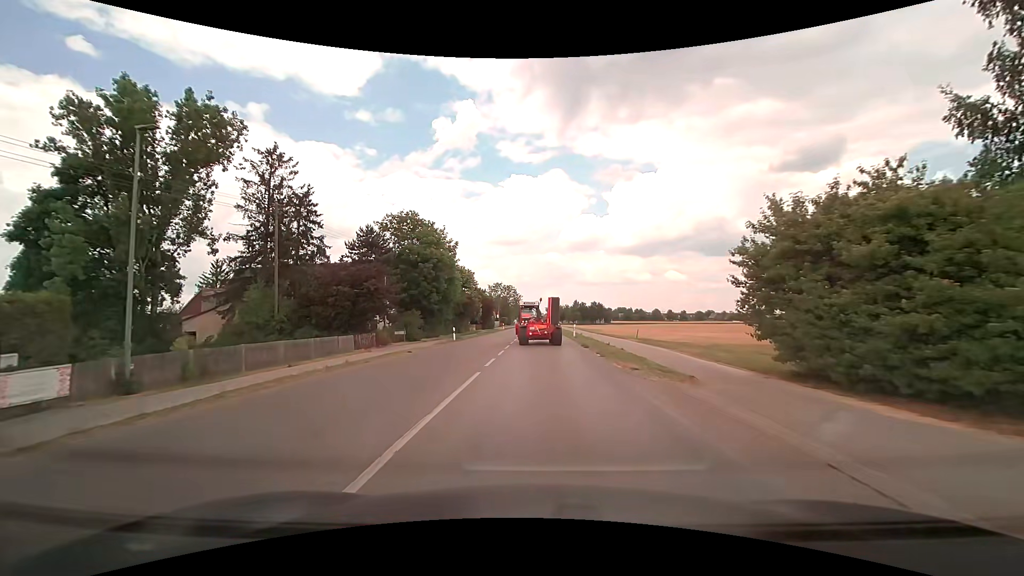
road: tertiary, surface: asphalt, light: Day
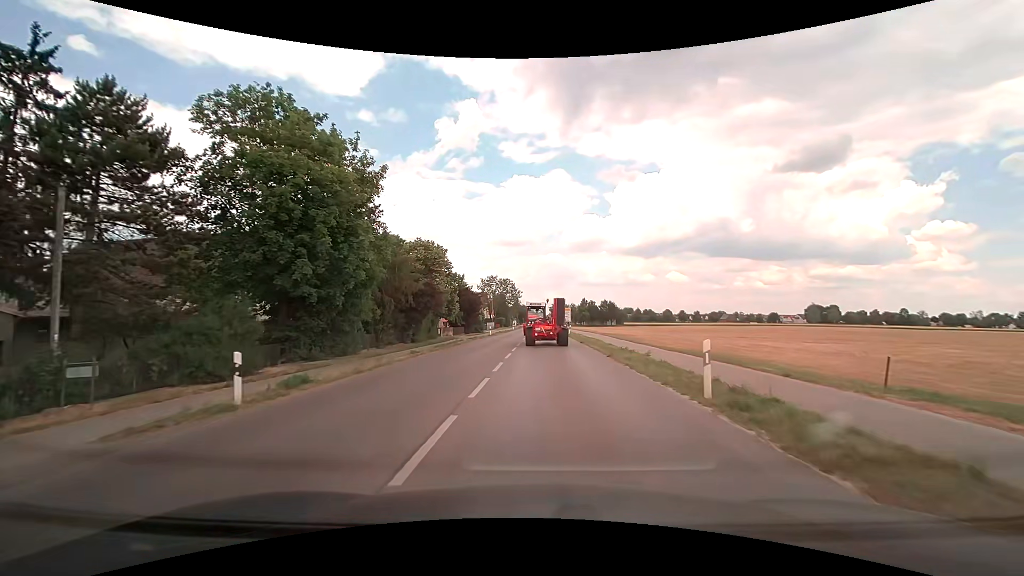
(-0.2, +28.3) m; 0°
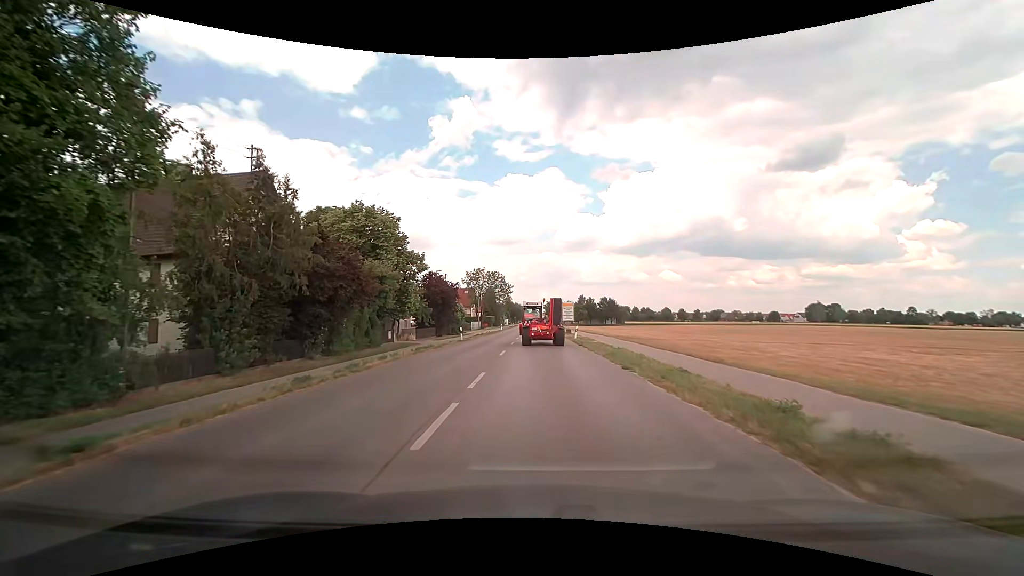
(+0.1, +17.0) m; +1°
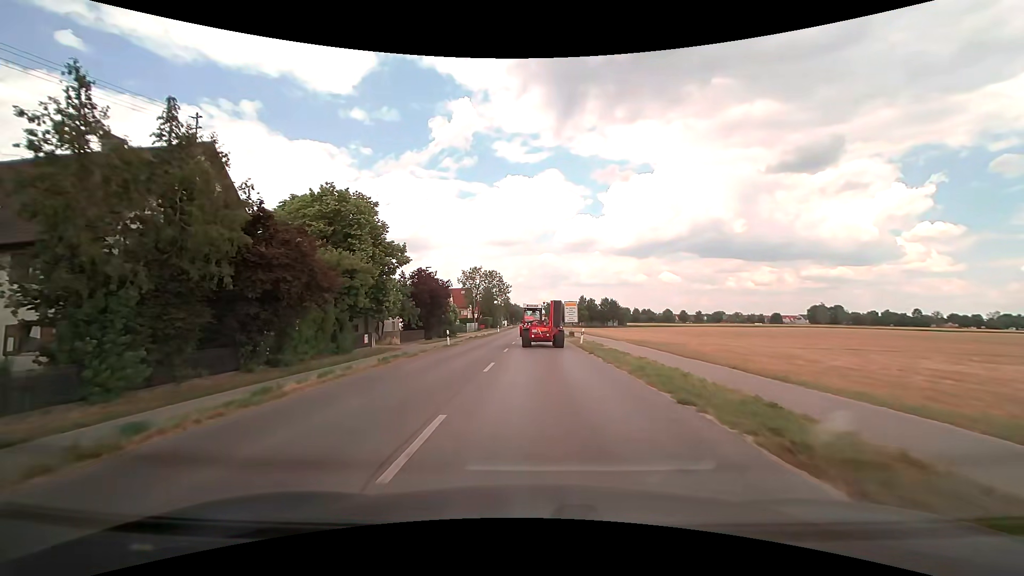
(0.0, +5.4) m; 0°
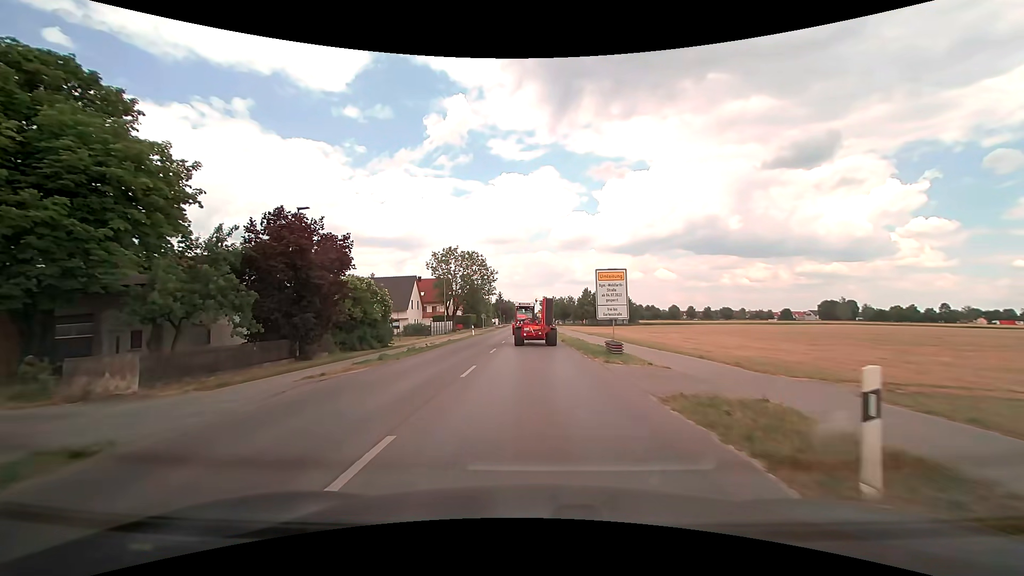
(+0.1, +28.4) m; +1°
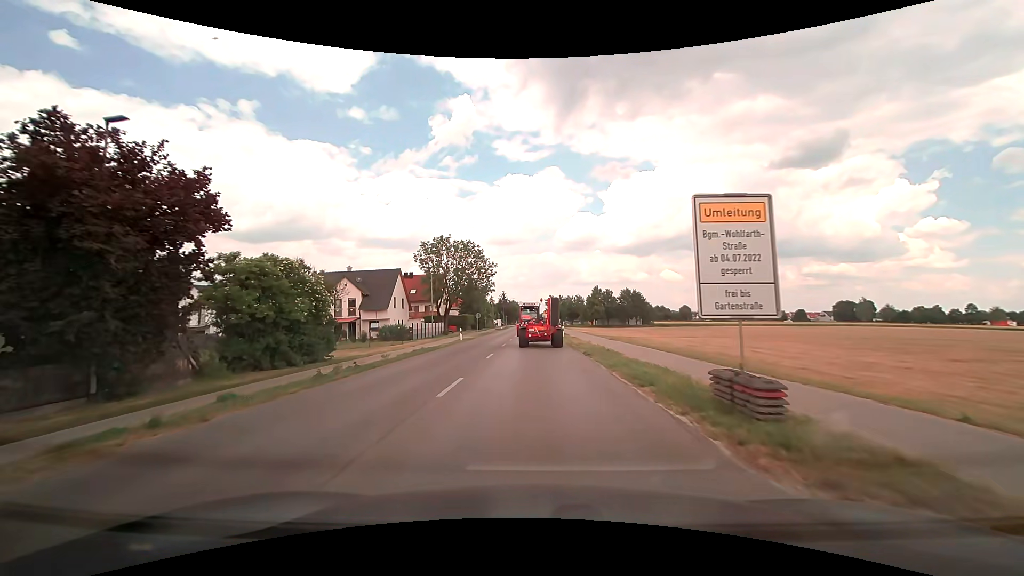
(-0.1, +12.1) m; -1°
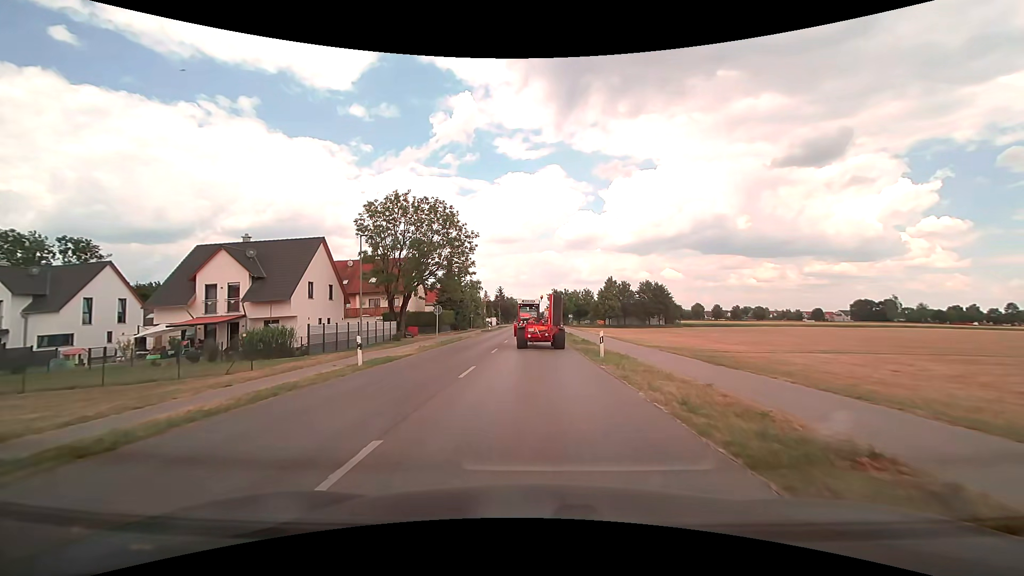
(-0.1, +24.2) m; 0°
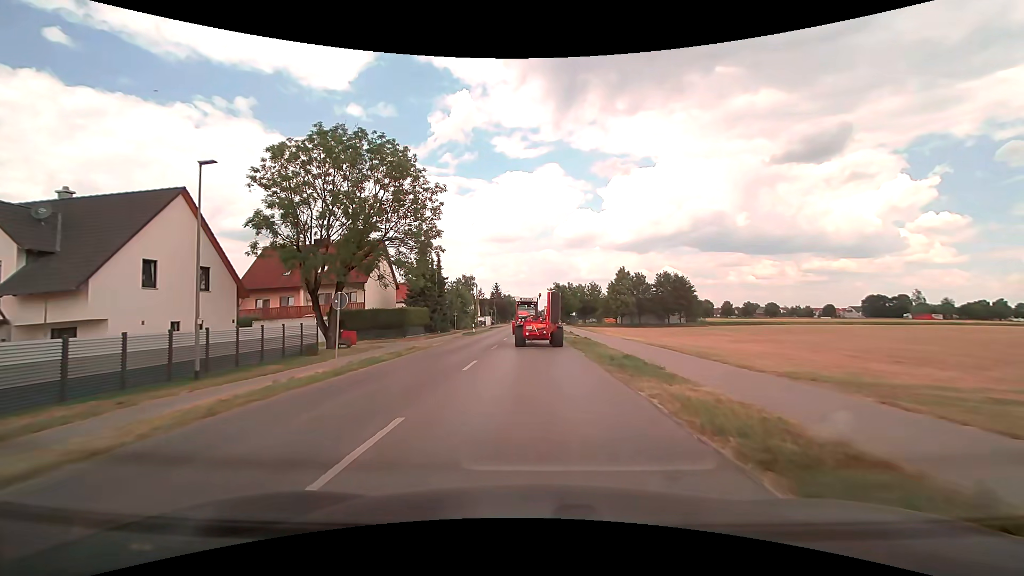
(0.0, +16.6) m; 0°
(0, +10) (0, +20) (0, +30) (0, +40) (-1, +50) (-1, +60) (-1, +70) (-1, +80) (-1, +90) (-1, +100) m
